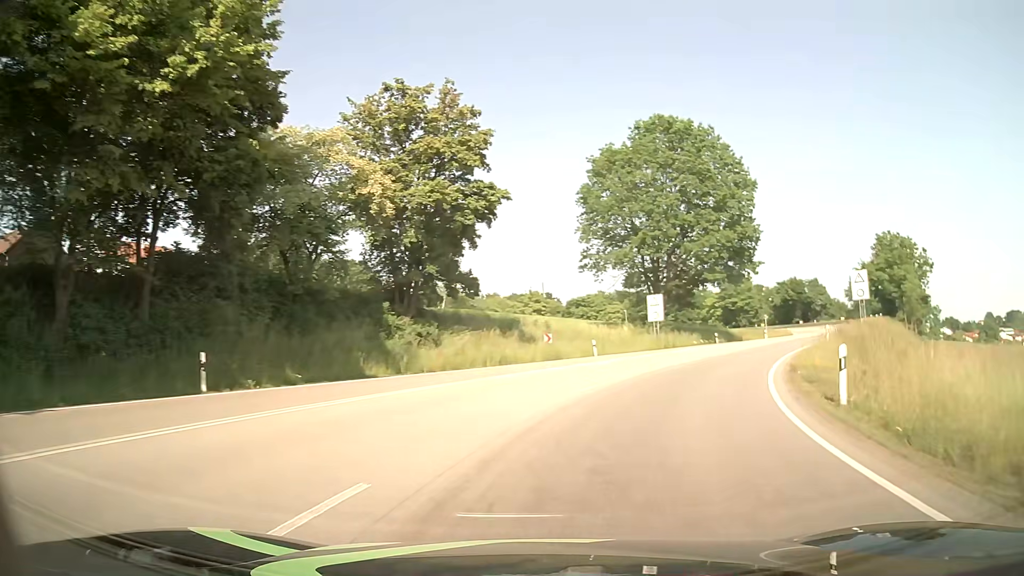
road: primary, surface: asphalt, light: Day
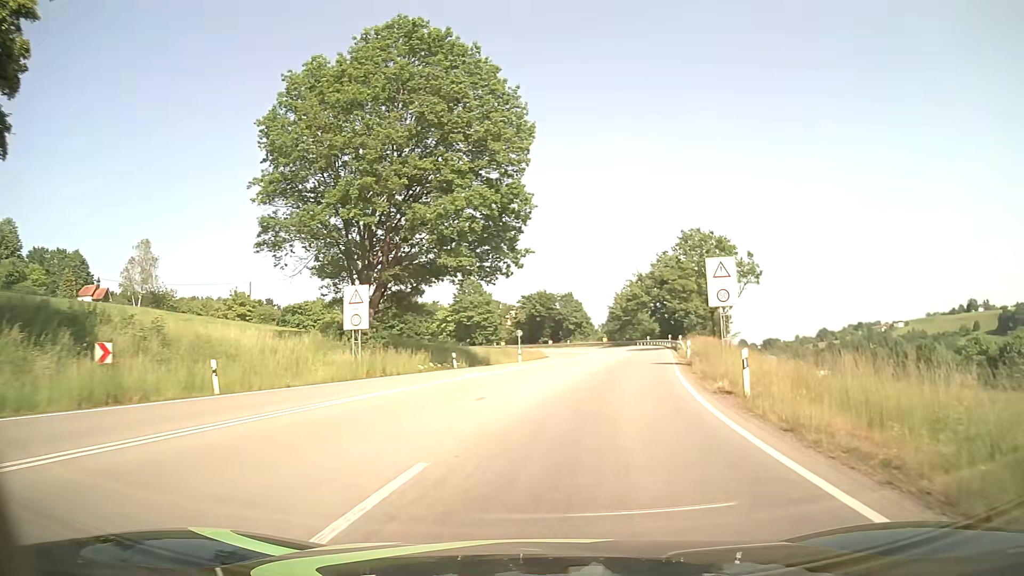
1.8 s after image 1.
(+4.6, +20.9) m; +23°
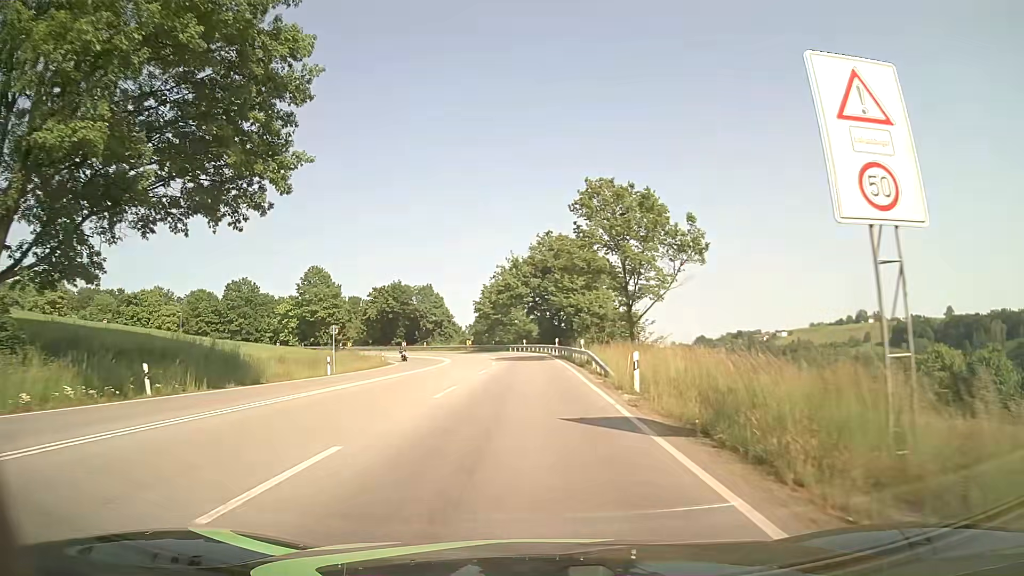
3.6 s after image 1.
(+2.9, +21.9) m; +12°
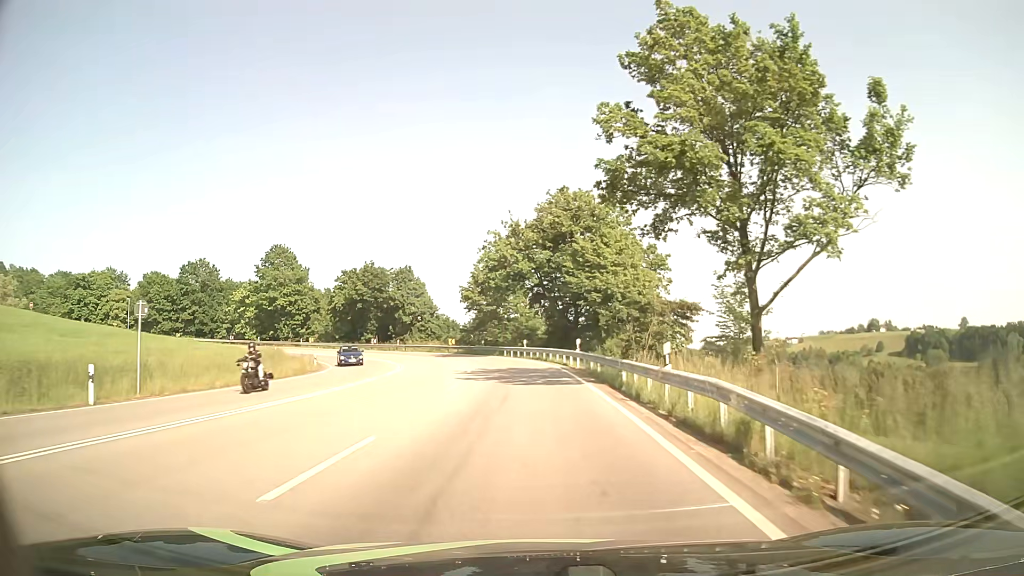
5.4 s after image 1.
(-0.1, +22.8) m; 0°
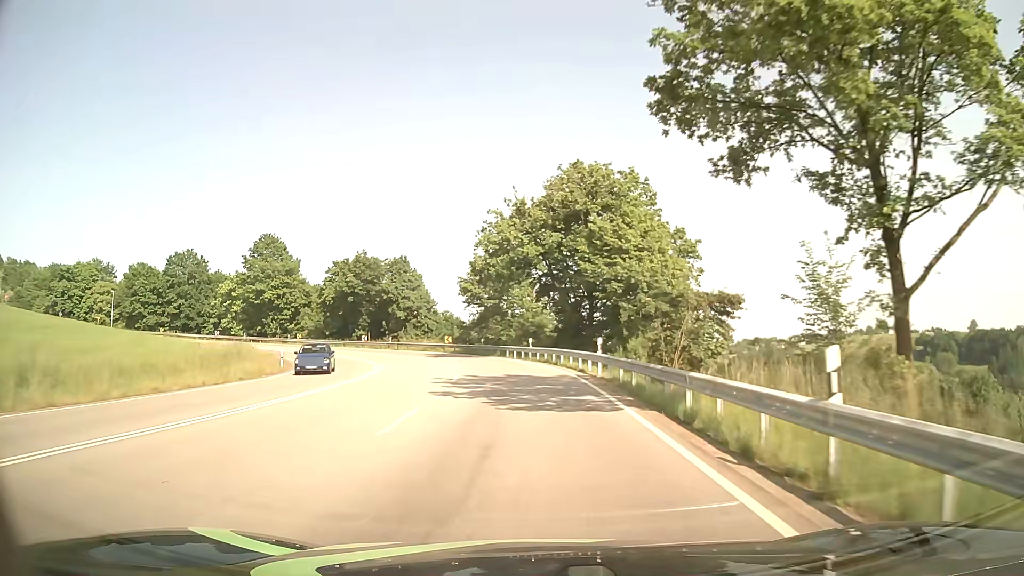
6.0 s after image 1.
(0.0, +7.6) m; -1°
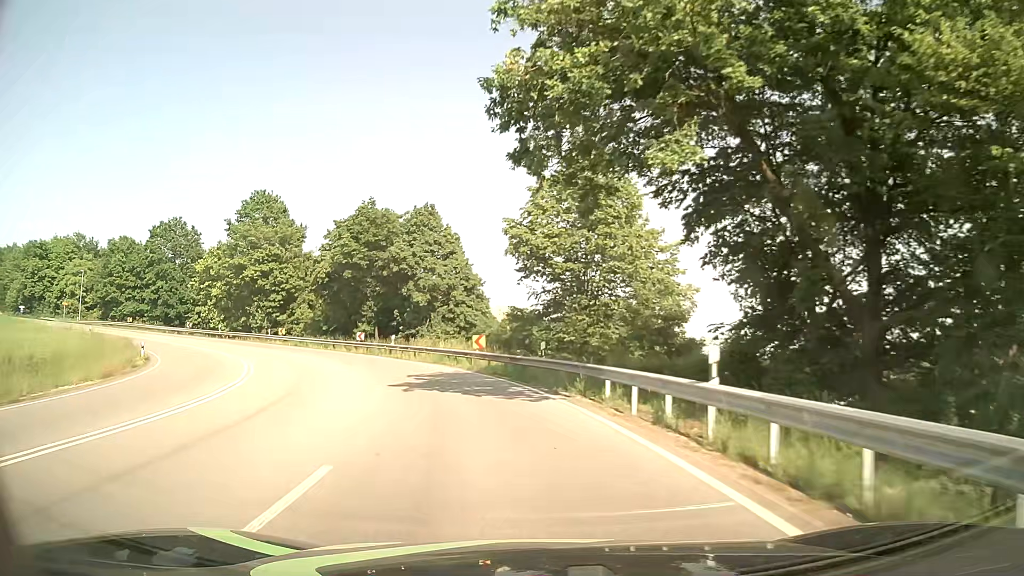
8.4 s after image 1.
(-1.2, +30.5) m; -7°
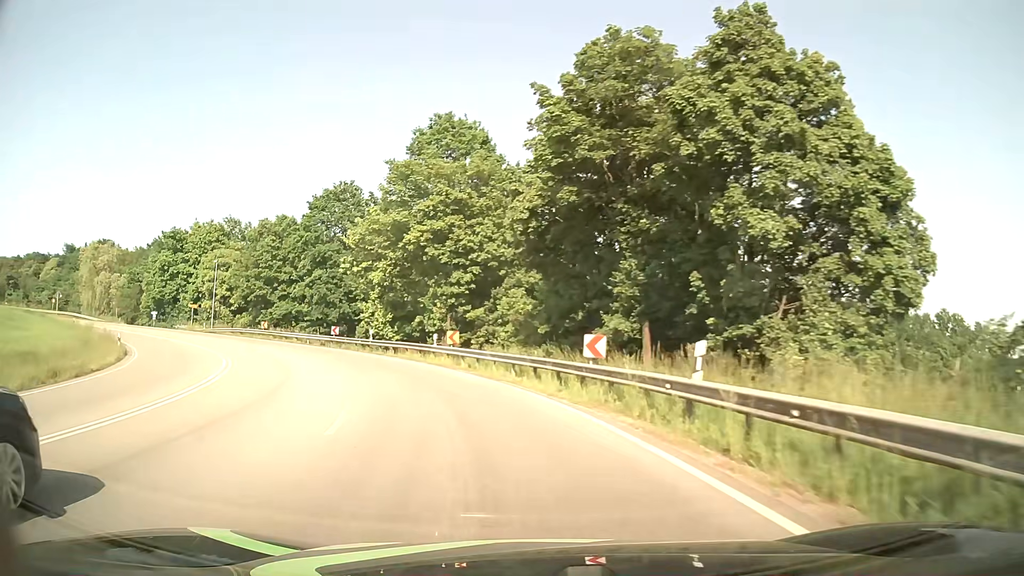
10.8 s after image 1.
(-5.9, +29.6) m; -24°
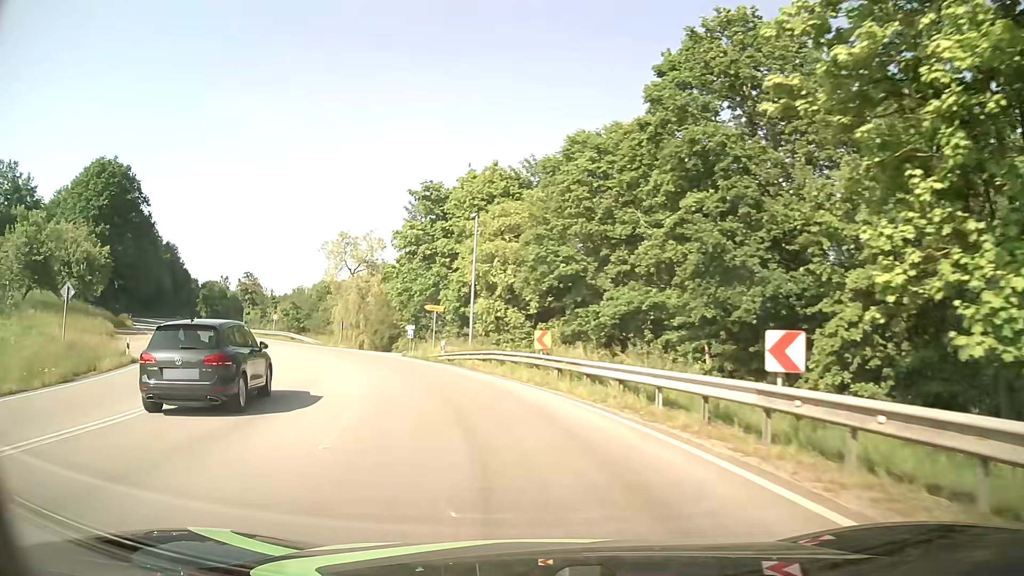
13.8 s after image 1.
(-10.6, +36.0) m; -33°
(-1, +10) (-3, +20) (-7, +29) (-12, +38) (-17, +46) (-23, +54) (-29, +62) (-36, +70) (-42, +78) (-48, +85) m
